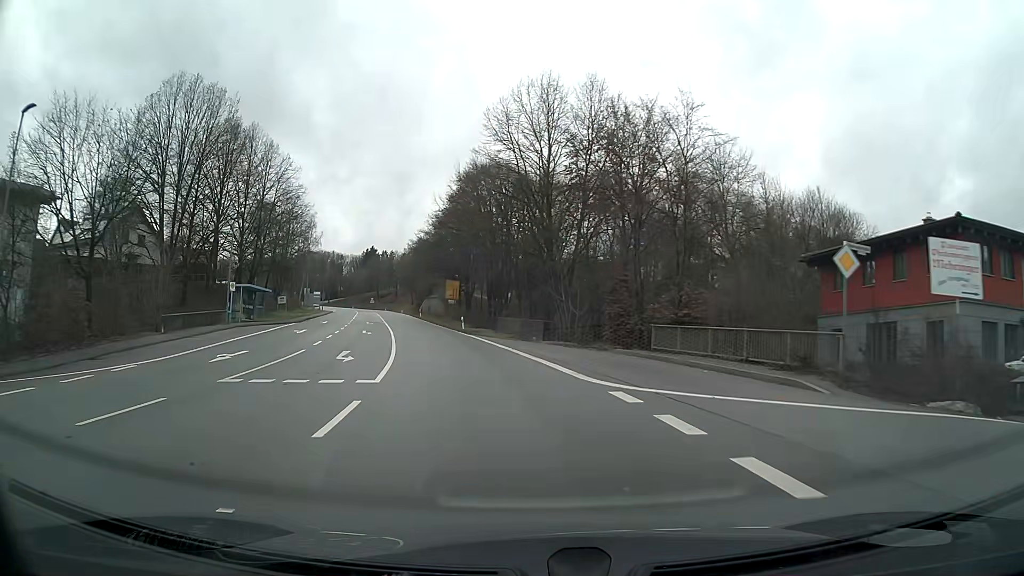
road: primary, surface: asphalt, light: Day
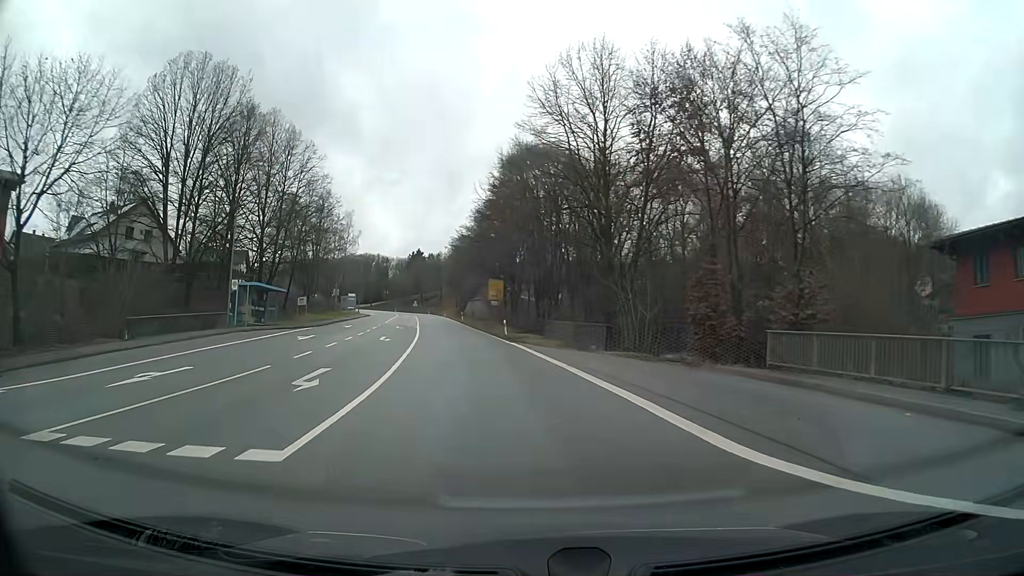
(-0.3, +8.0) m; -4°
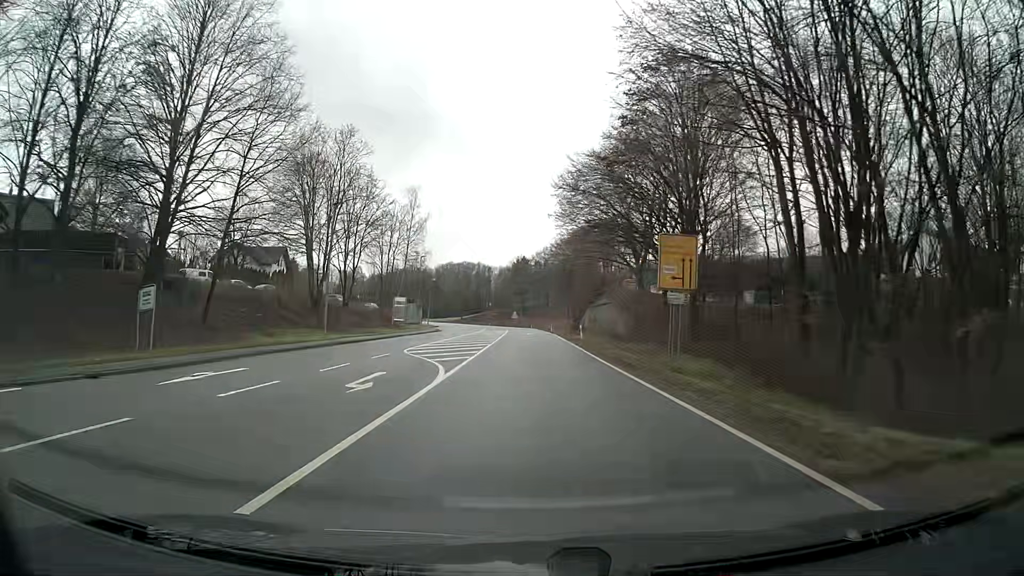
(-4.0, +40.2) m; -8°
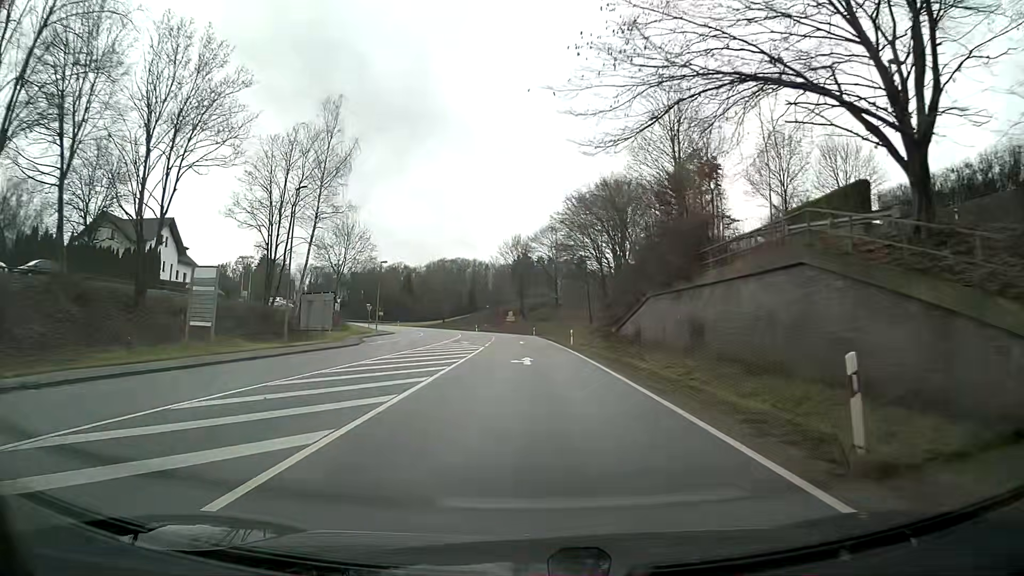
(-0.2, +41.6) m; -1°
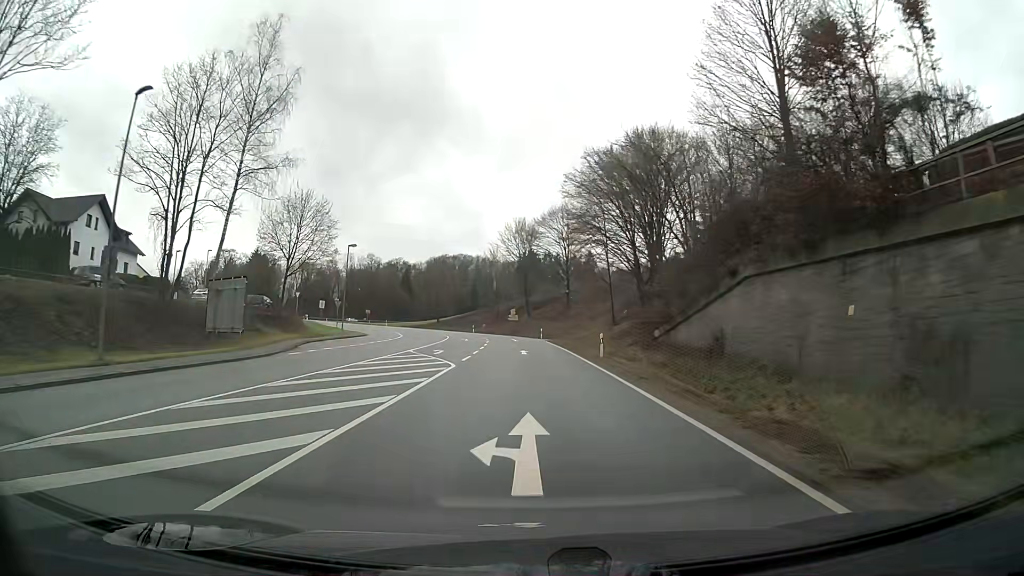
(-0.1, +16.8) m; 0°
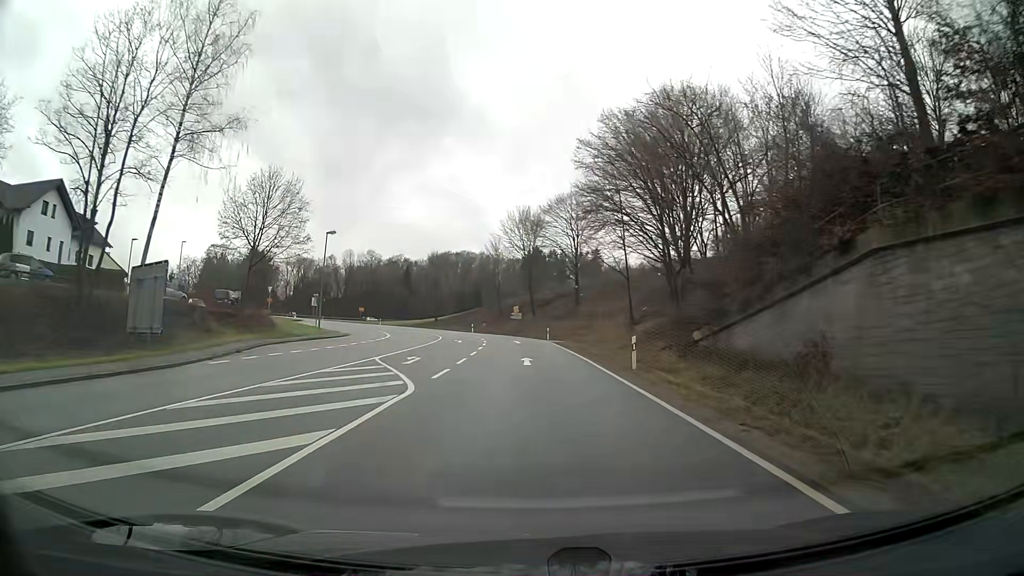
(0.0, +8.4) m; 0°
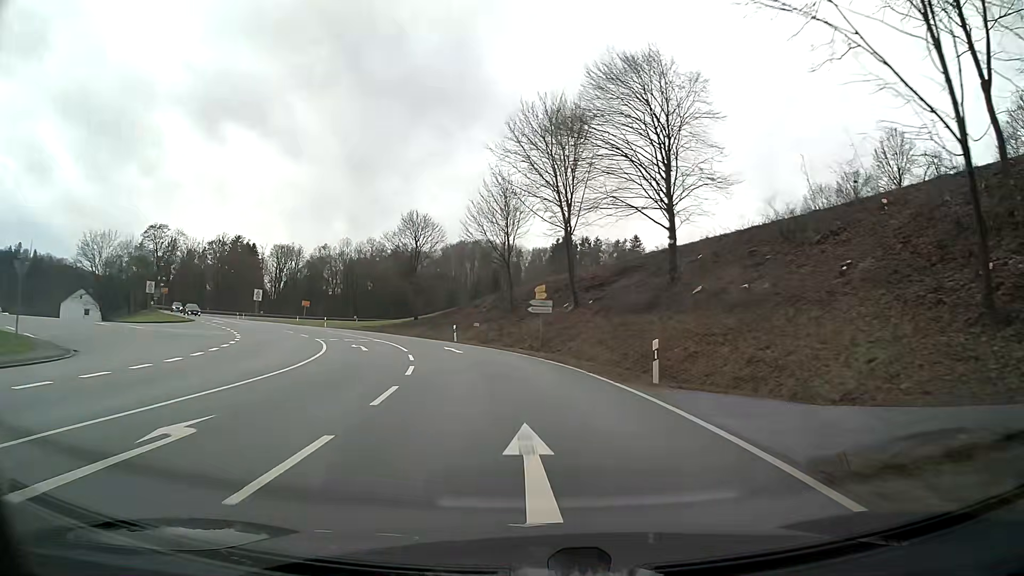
(-1.0, +41.9) m; -3°
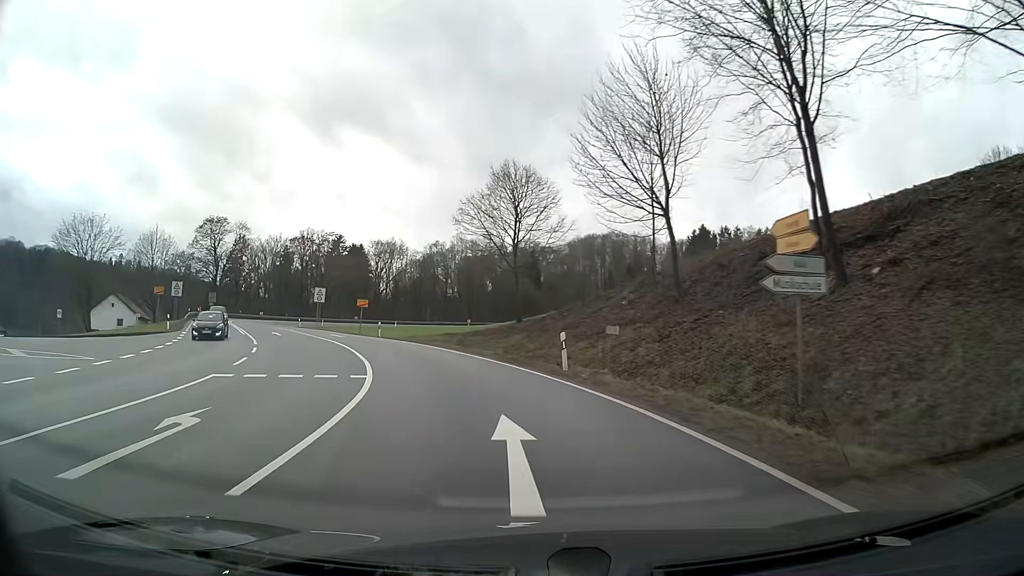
(-2.4, +23.9) m; -13°
(-1, +10) (-3, +20) (-6, +29) (-10, +38) (-14, +47) (-19, +56) (-23, +65) (-27, +74) (-30, +84) (-32, +94) m
